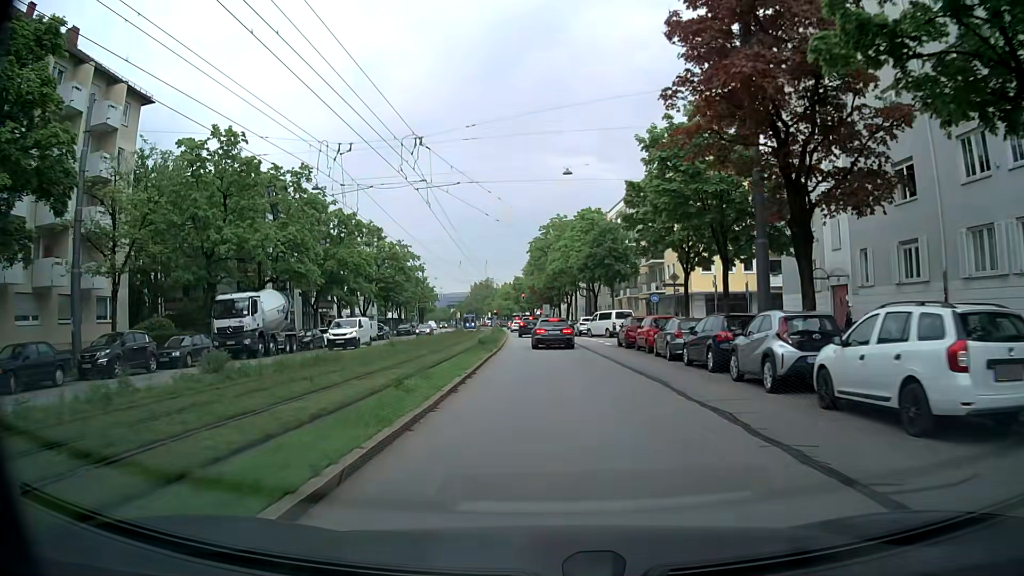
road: secondary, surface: asphalt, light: Day
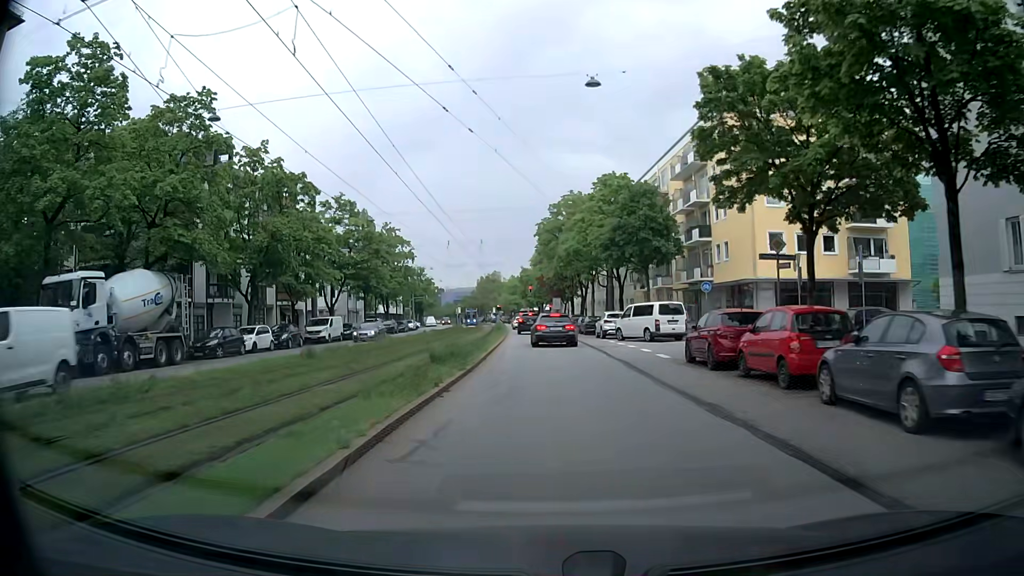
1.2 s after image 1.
(-0.1, +14.9) m; -1°
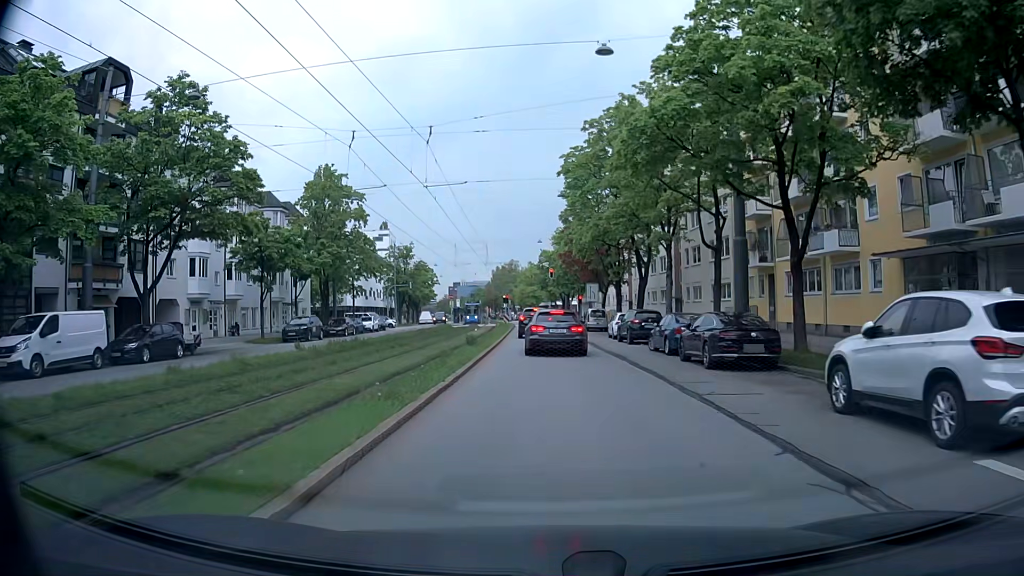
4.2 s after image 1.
(-0.5, +33.1) m; -1°
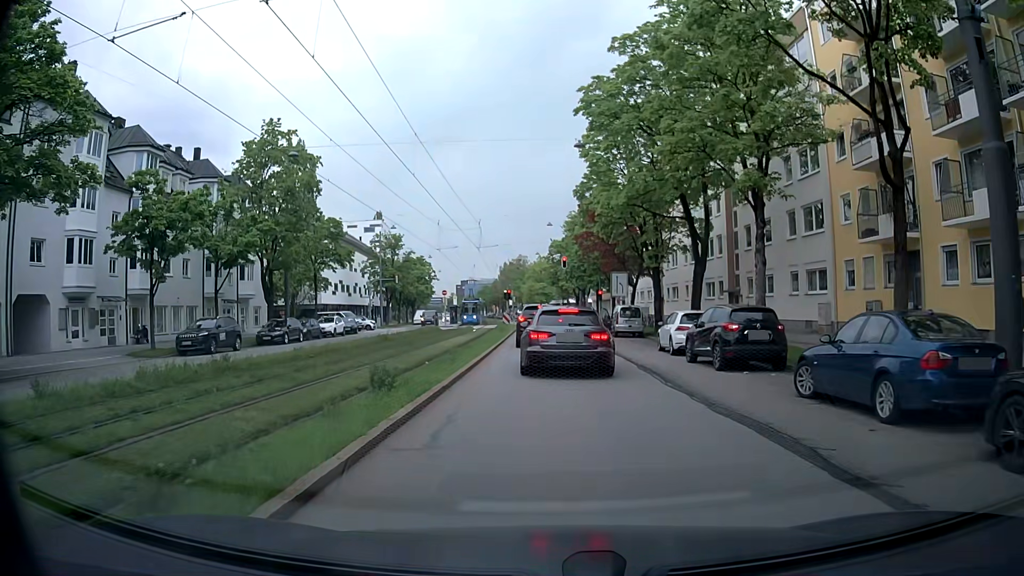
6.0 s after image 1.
(-0.2, +14.1) m; -2°
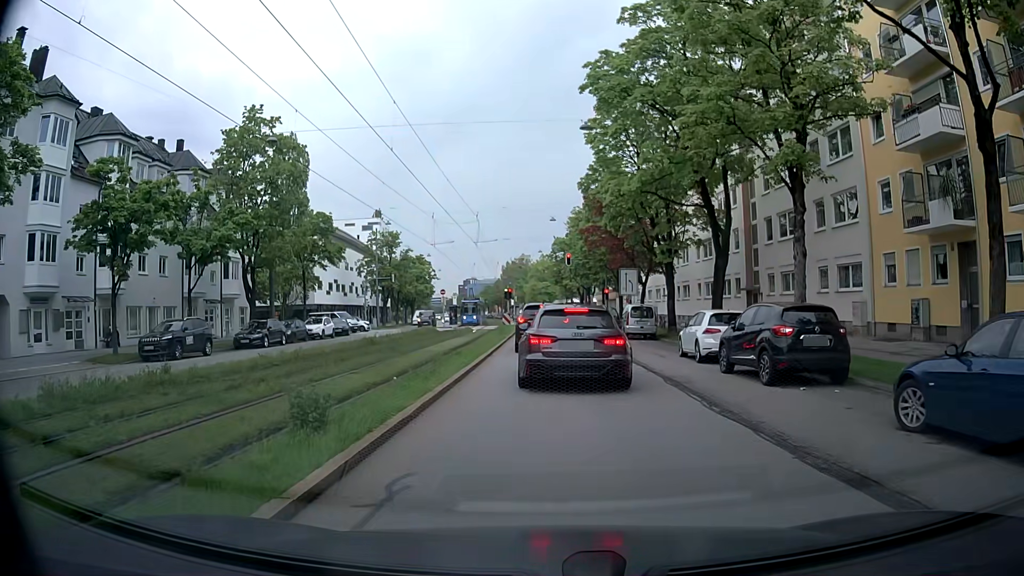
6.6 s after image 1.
(0.0, +3.3) m; 0°
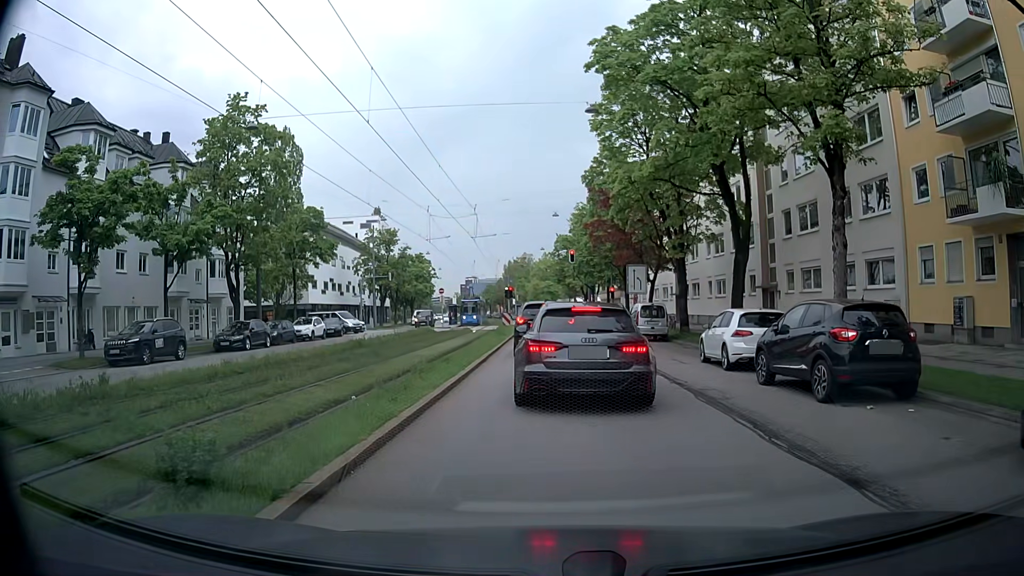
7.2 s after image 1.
(0.0, +2.5) m; 0°
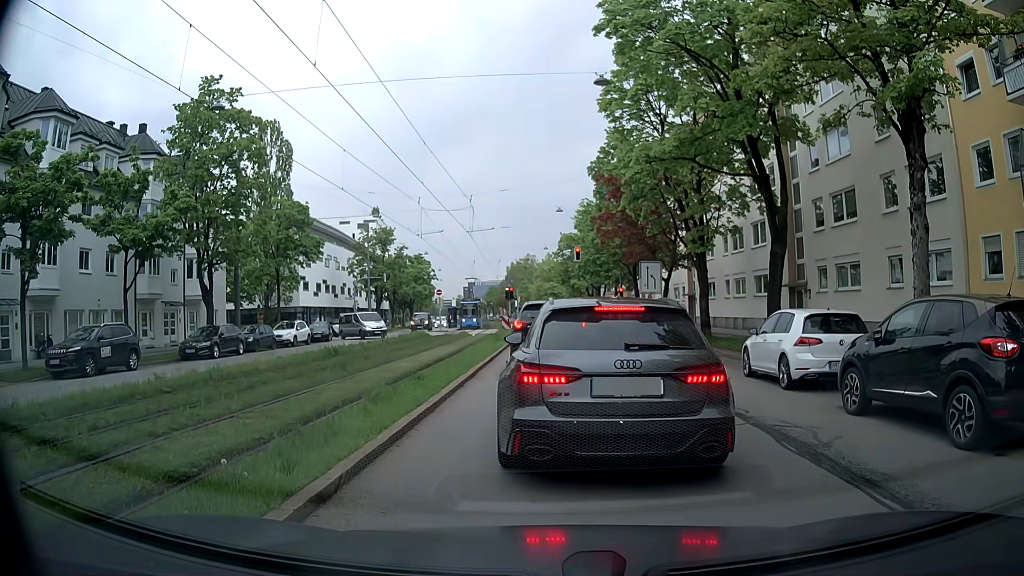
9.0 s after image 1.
(0.0, +3.6) m; -2°
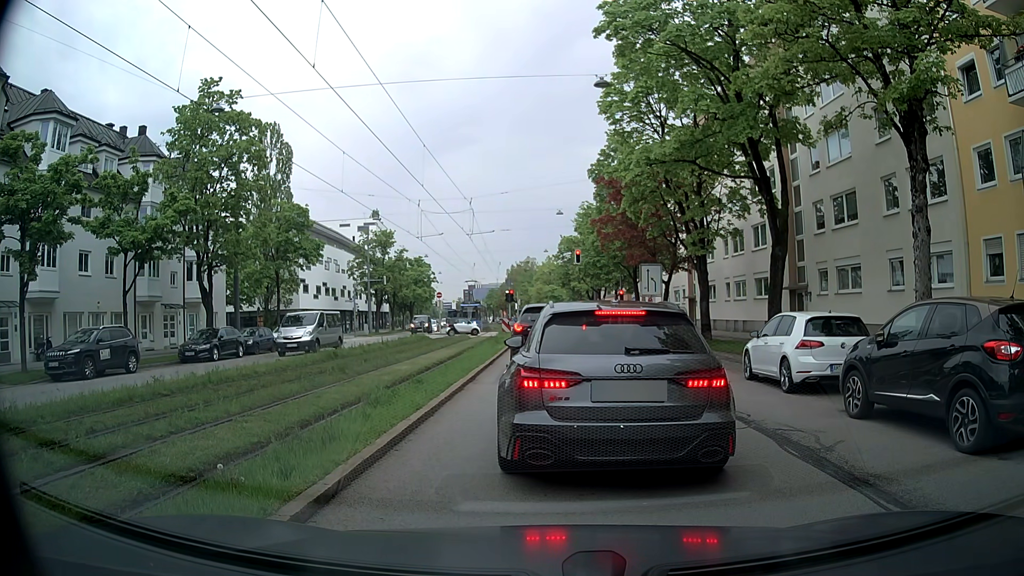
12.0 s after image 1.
(0.0, +0.2) m; 0°
